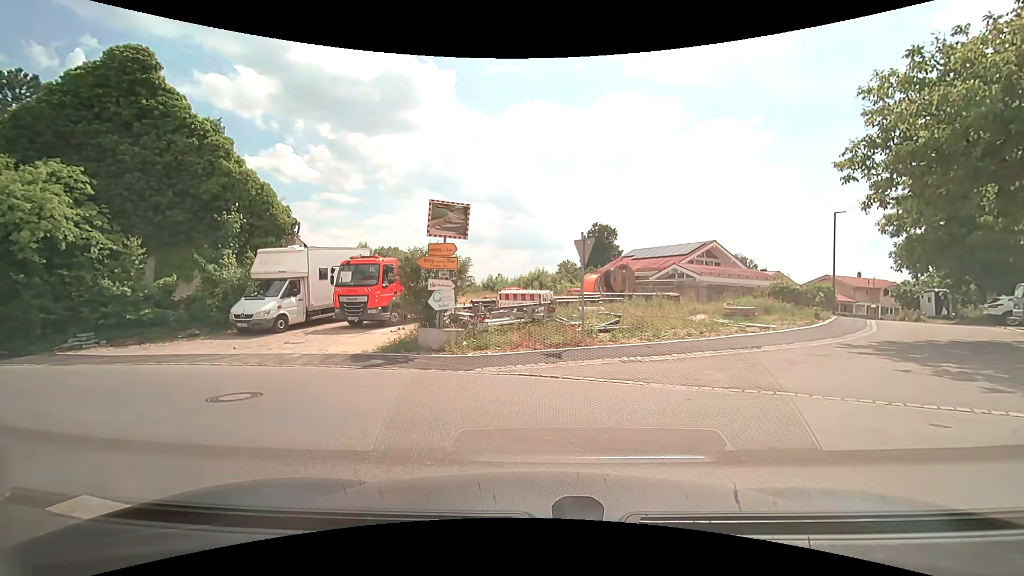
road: unclassified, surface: asphalt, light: Day
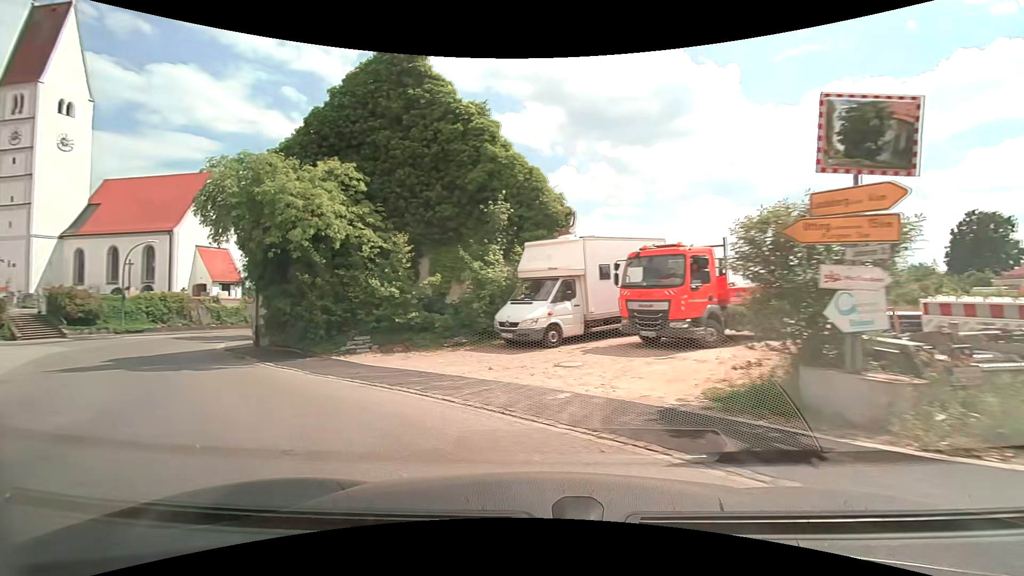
(-1.6, +6.4) m; -32°
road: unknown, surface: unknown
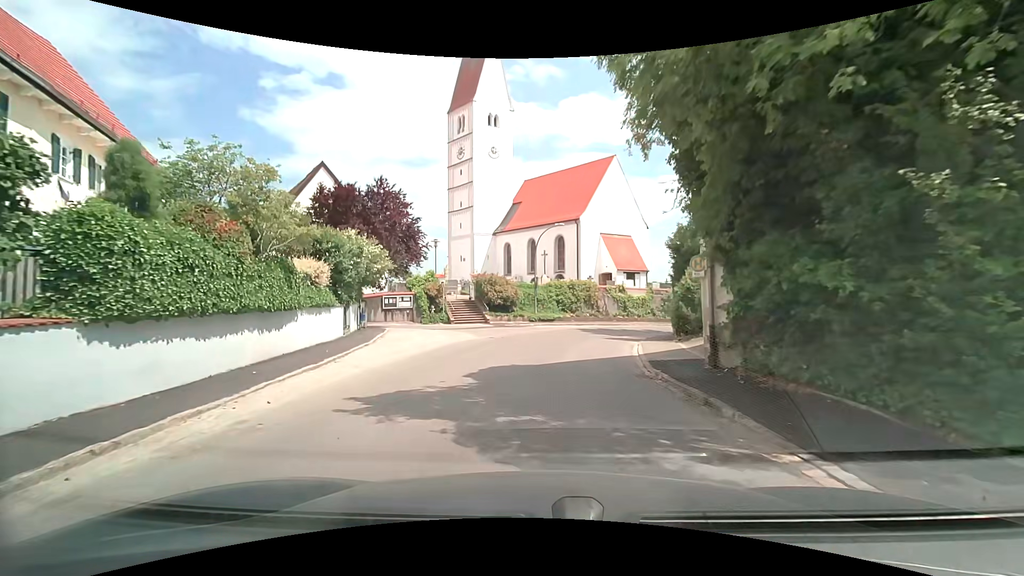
(-5.8, +10.5) m; -43°
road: tertiary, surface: asphalt
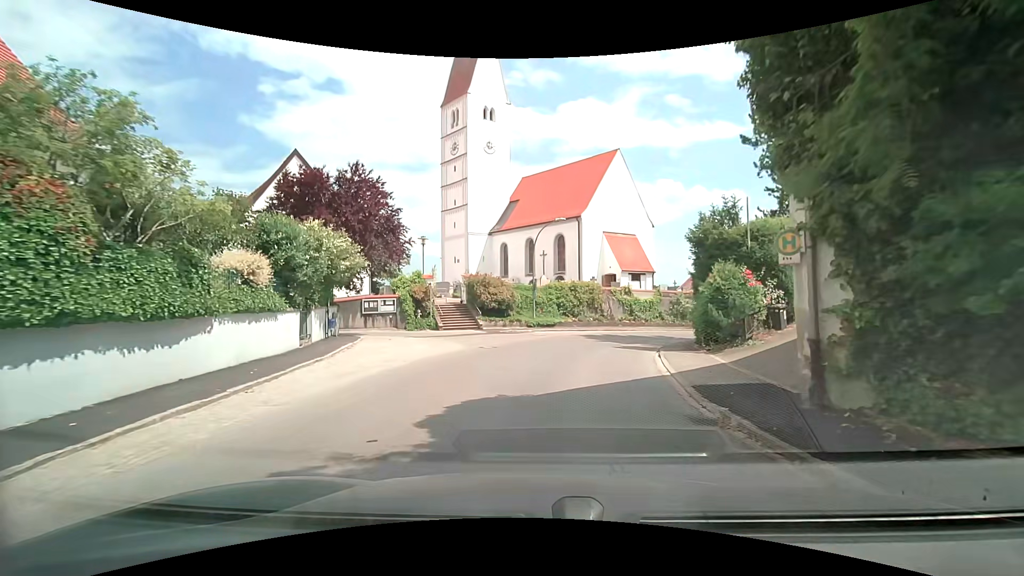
(0.0, +3.8) m; 0°
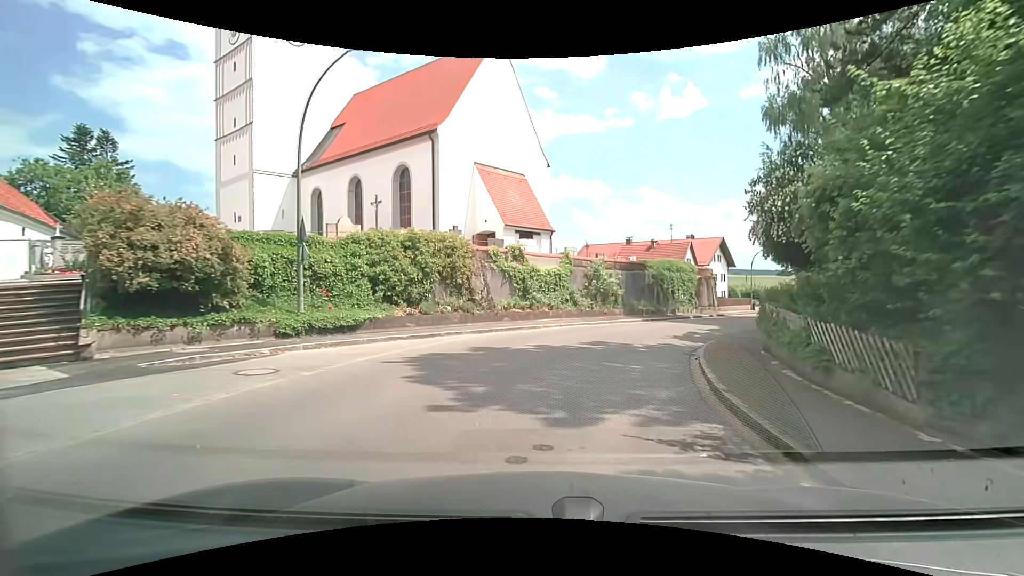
(+2.5, +20.9) m; +15°
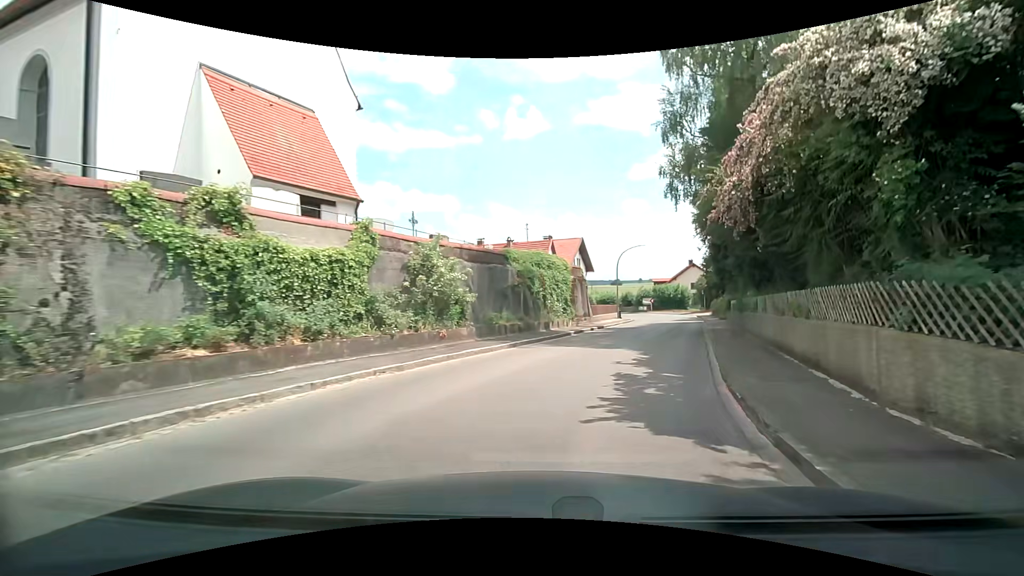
(+1.7, +13.1) m; +17°
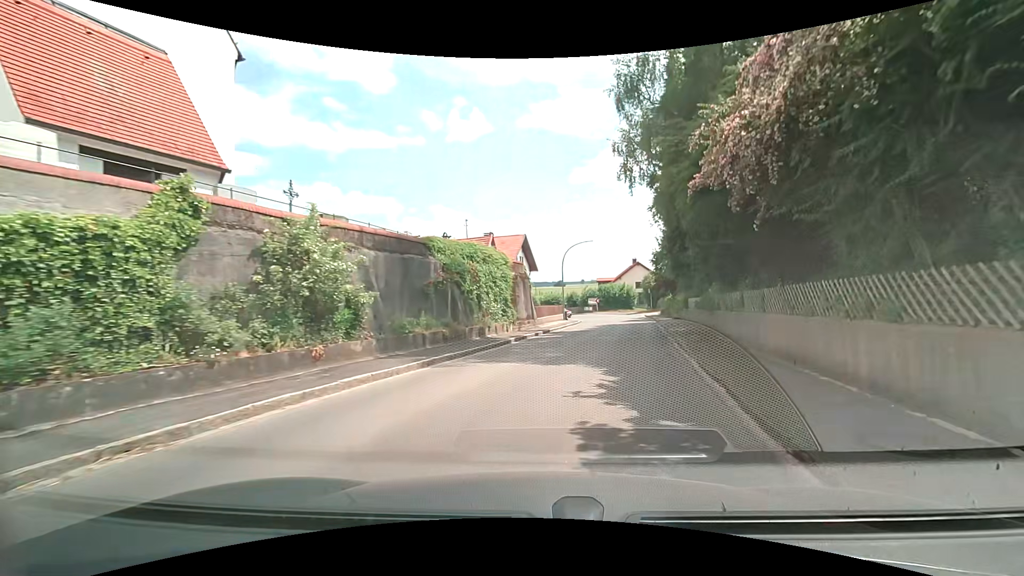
(+0.3, +4.6) m; +5°
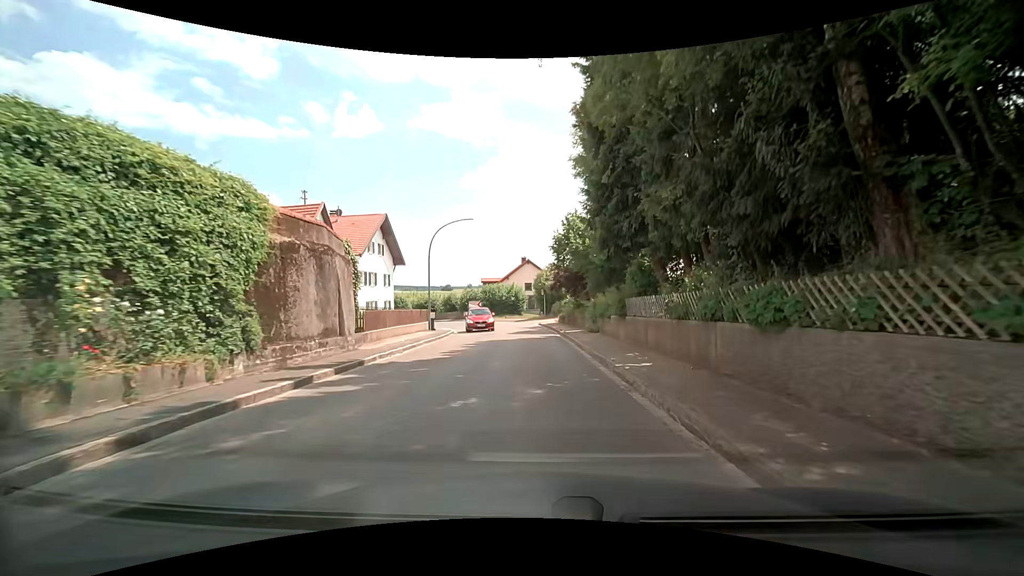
(+2.0, +14.1) m; +13°
(0, +10) (0, +20) (0, +30) (-1, +40) (-5, +49) (-10, +57) (-18, +64) (-27, +68) (-36, +73) (-45, +77) m
